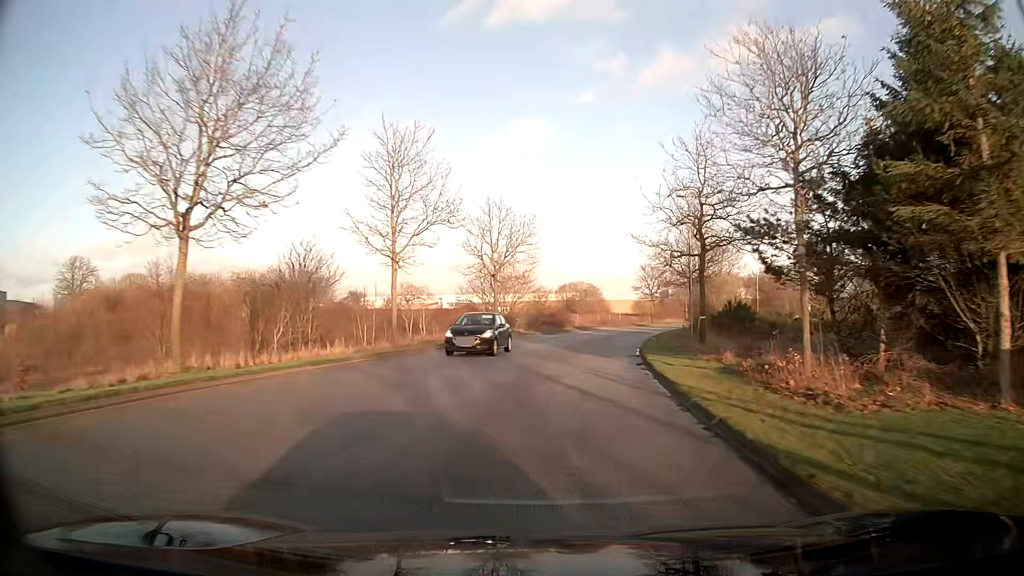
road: unclassified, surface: asphalt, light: Day
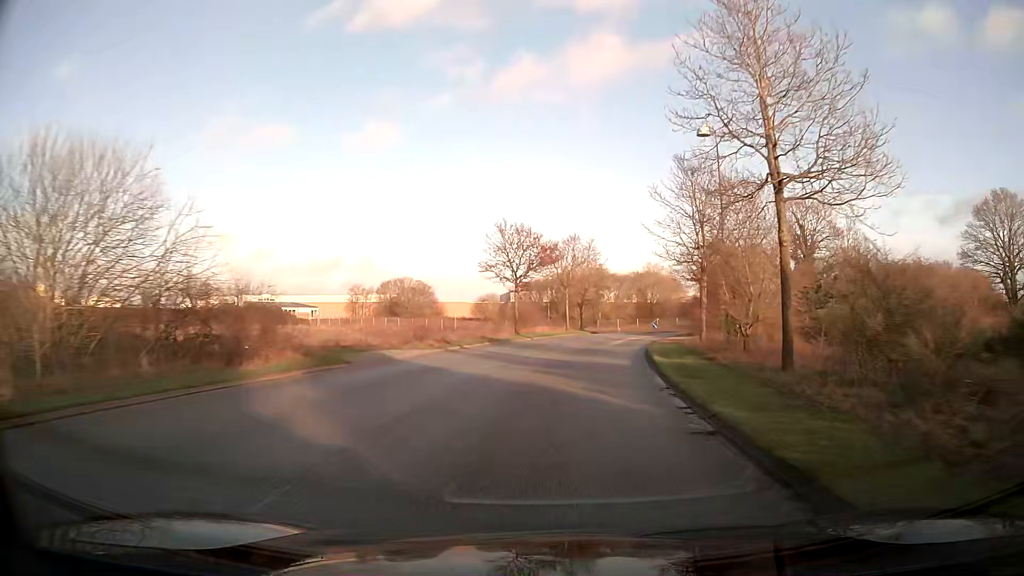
(+5.0, +42.6) m; +14°
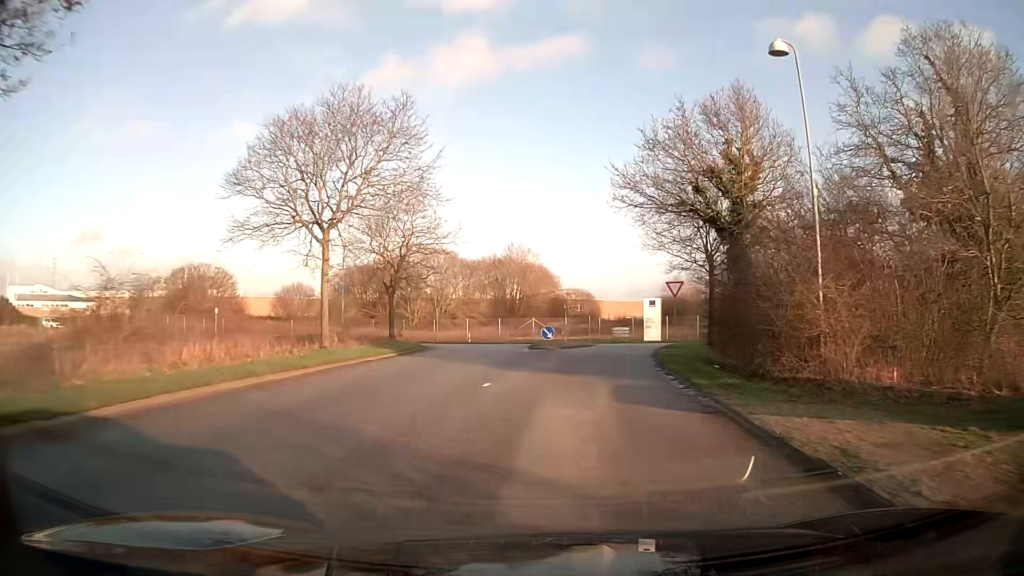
(+4.6, +40.1) m; +13°
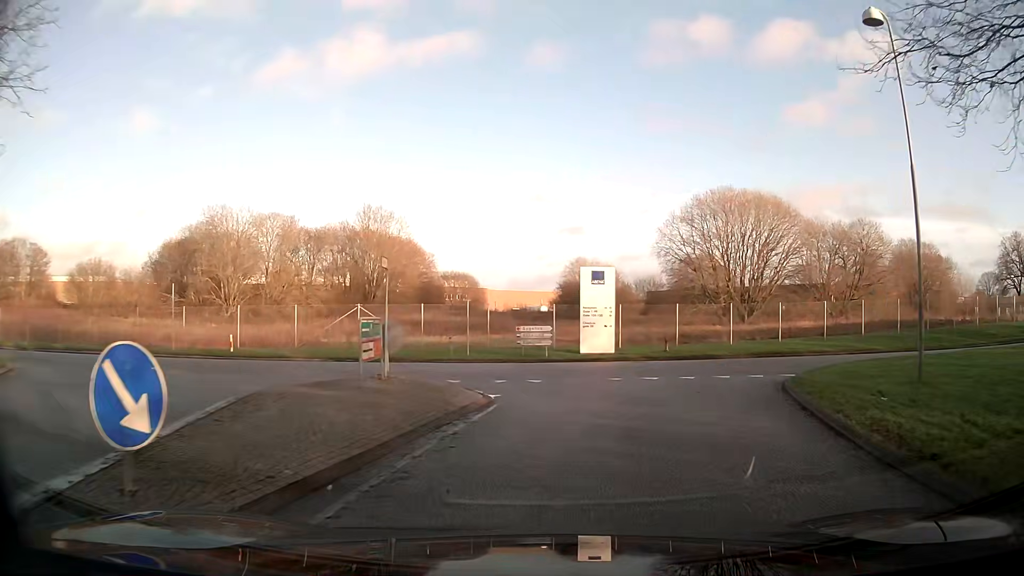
(+2.1, +29.5) m; +10°
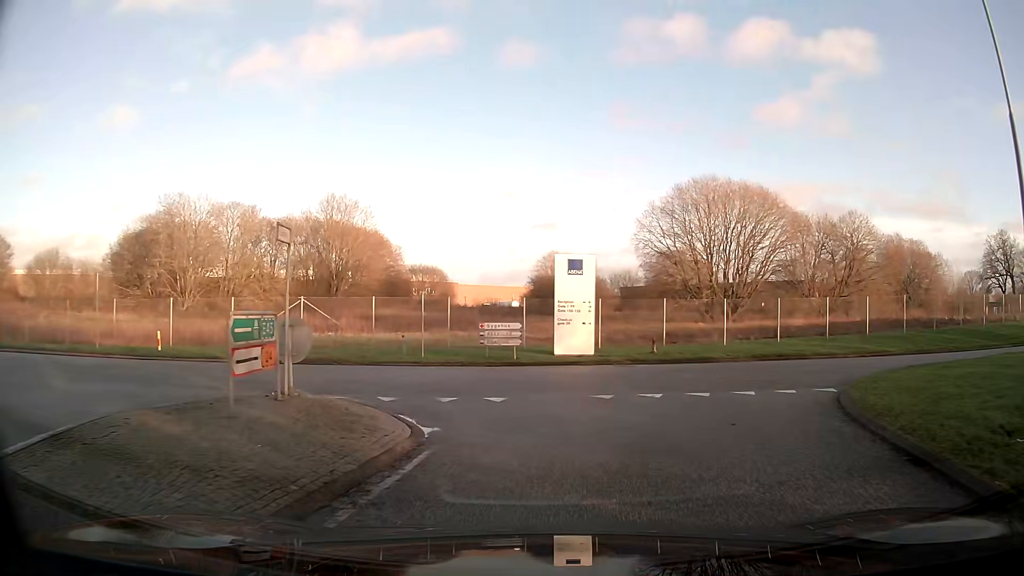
(0.0, +3.8) m; +2°
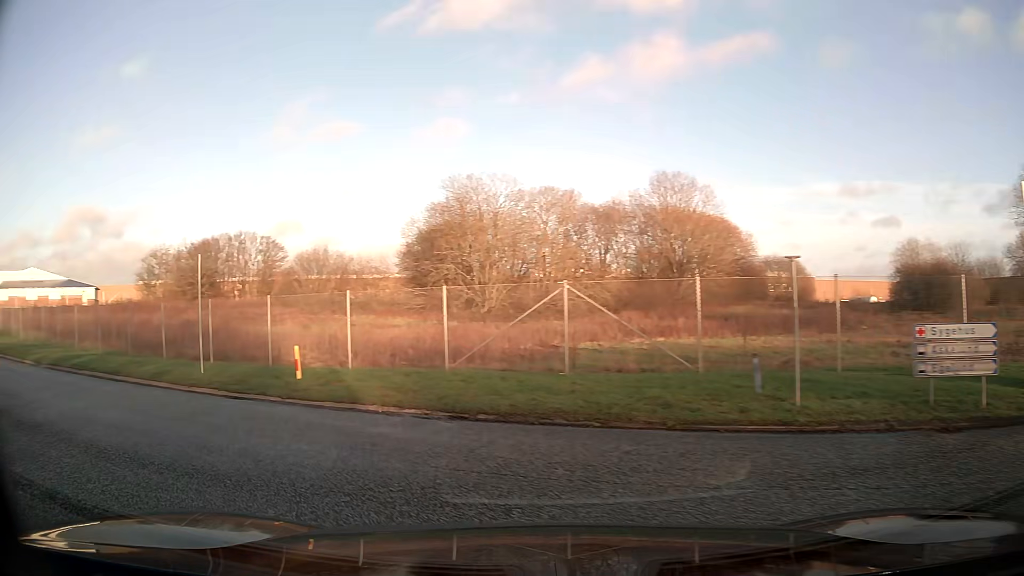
(-1.5, +12.8) m; -30°
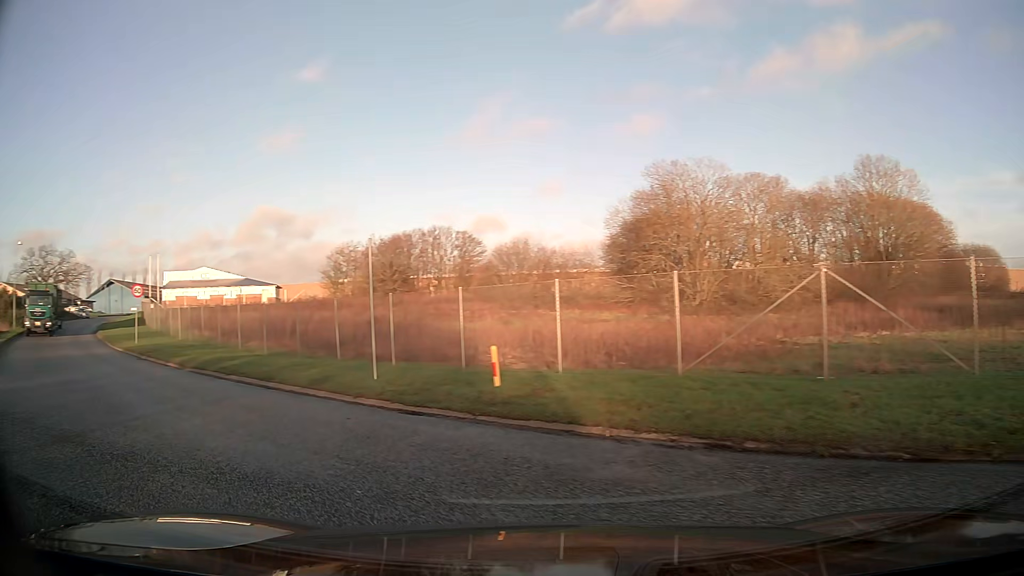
(-0.4, +3.0) m; -18°
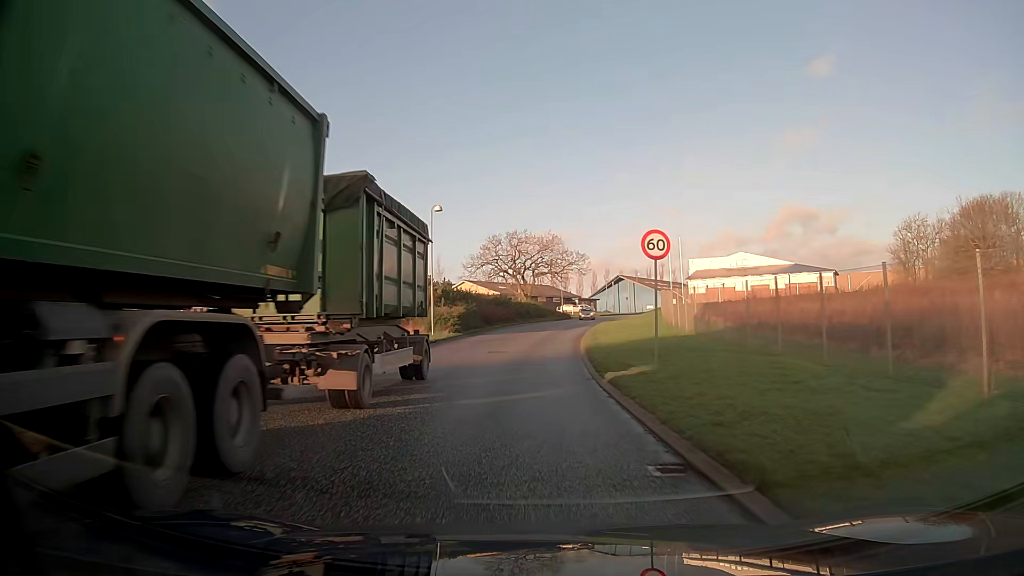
(-11.1, +18.5) m; -44°
(0, +10) (0, +20) (0, +30) (+1, +40) (+2, +50) (+4, +60) (+6, +70) (+9, +79) (+12, +89) (+15, +98) m
